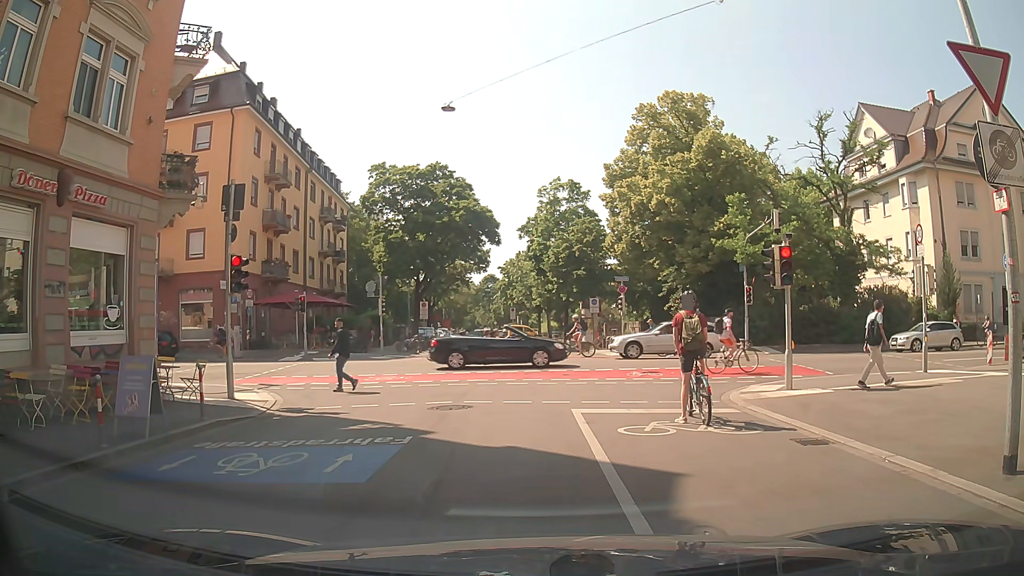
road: residential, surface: asphalt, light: Day
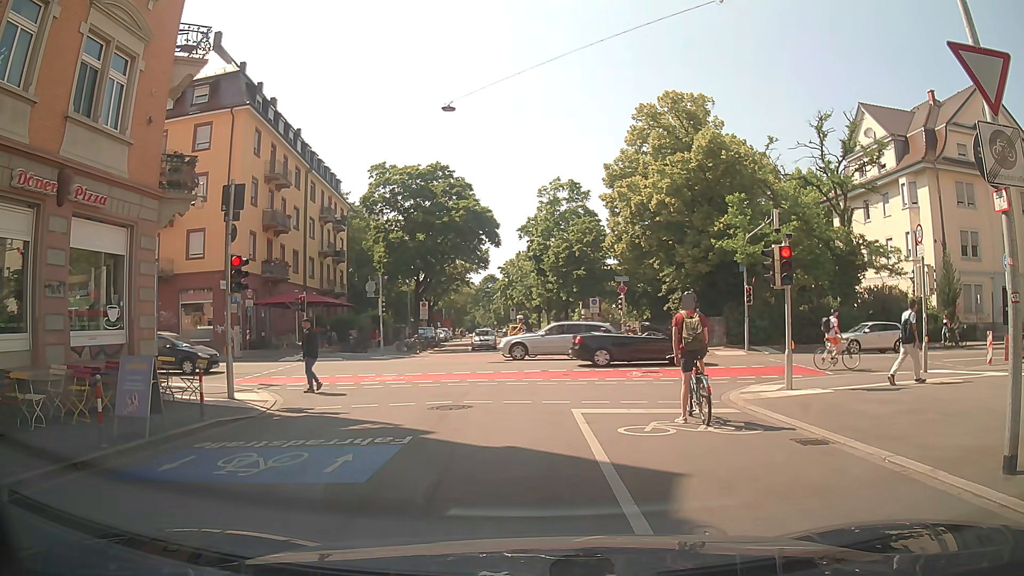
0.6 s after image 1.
(0.0, 0.0) m; 0°
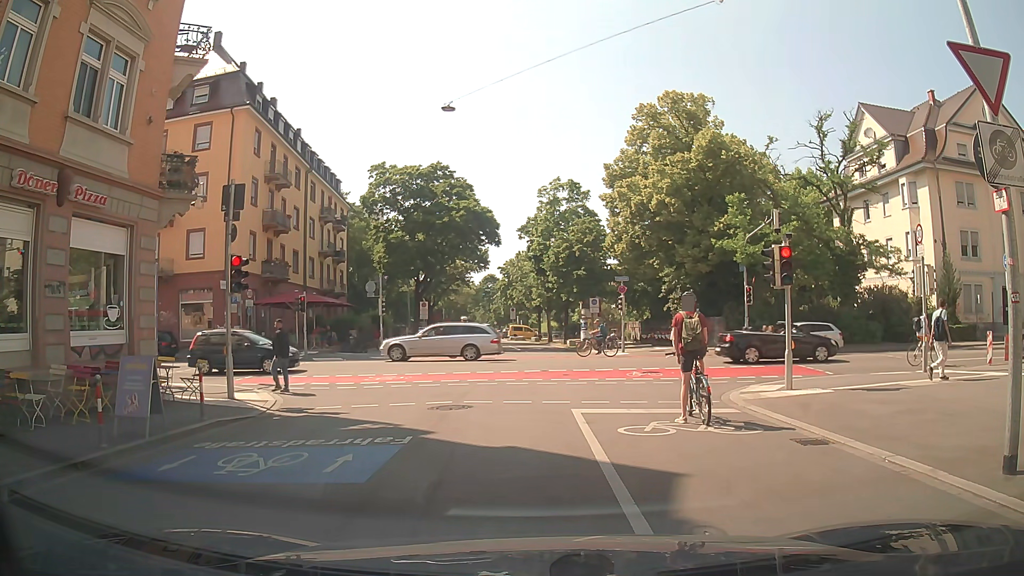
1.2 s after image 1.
(0.0, 0.0) m; 0°
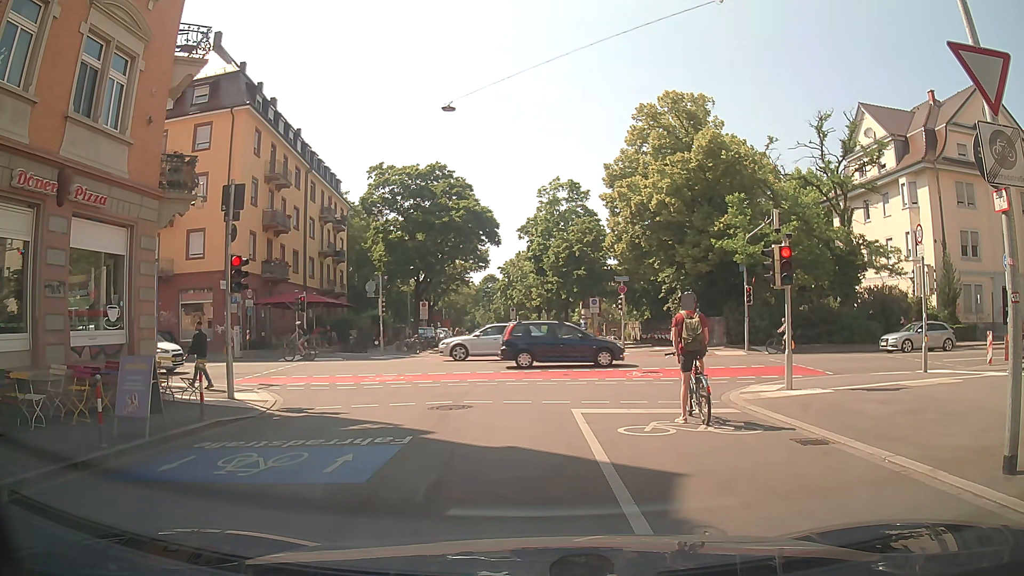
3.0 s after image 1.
(0.0, 0.0) m; 0°
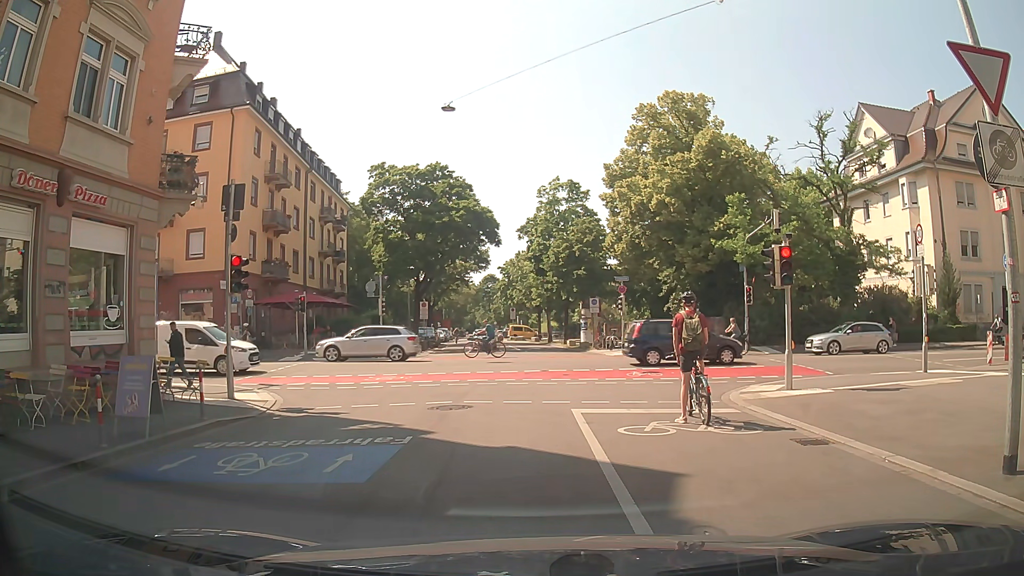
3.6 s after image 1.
(0.0, 0.0) m; 0°
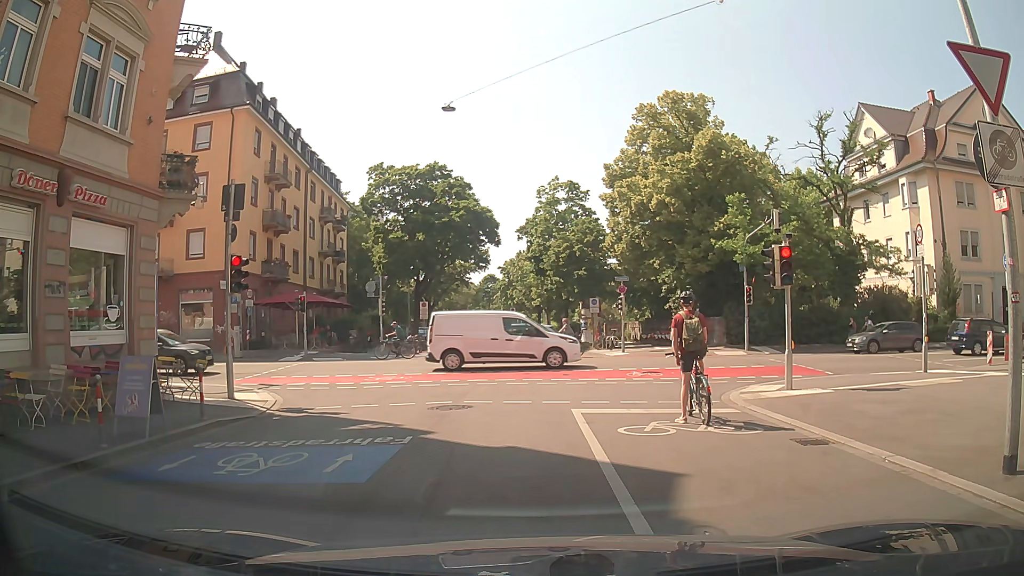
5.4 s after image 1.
(0.0, 0.0) m; 0°
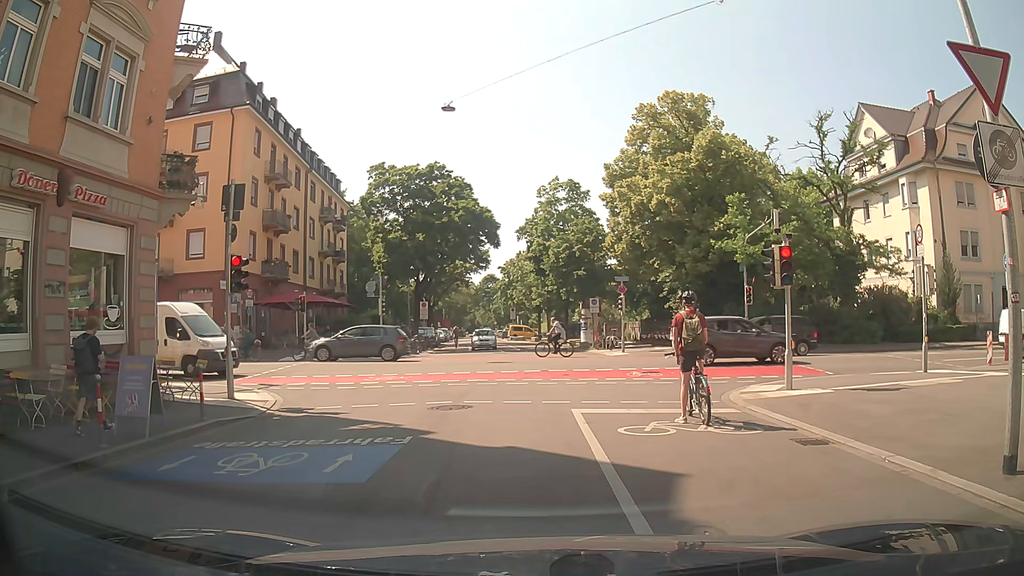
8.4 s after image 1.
(0.0, 0.0) m; 0°
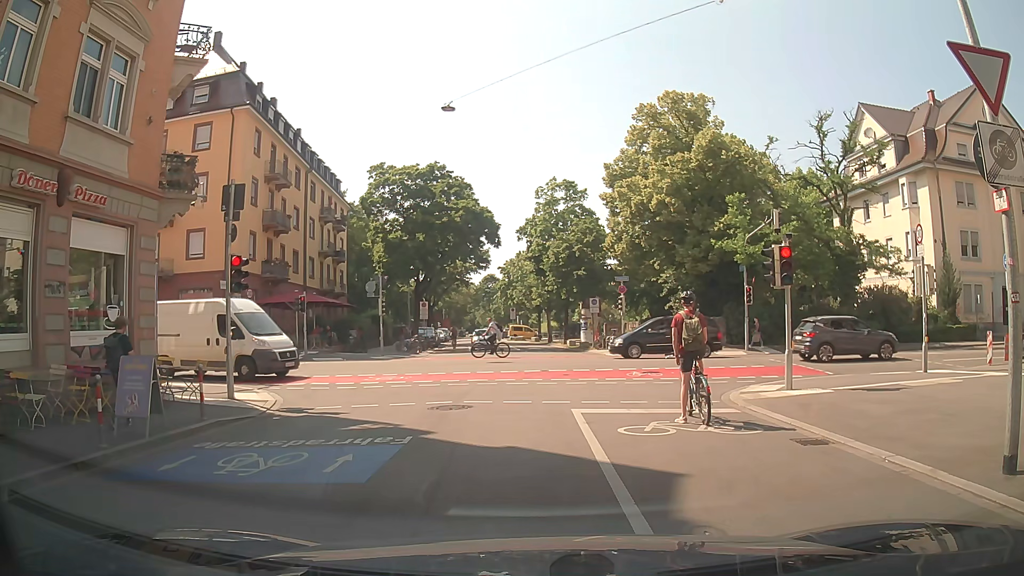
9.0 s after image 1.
(0.0, 0.0) m; 0°
